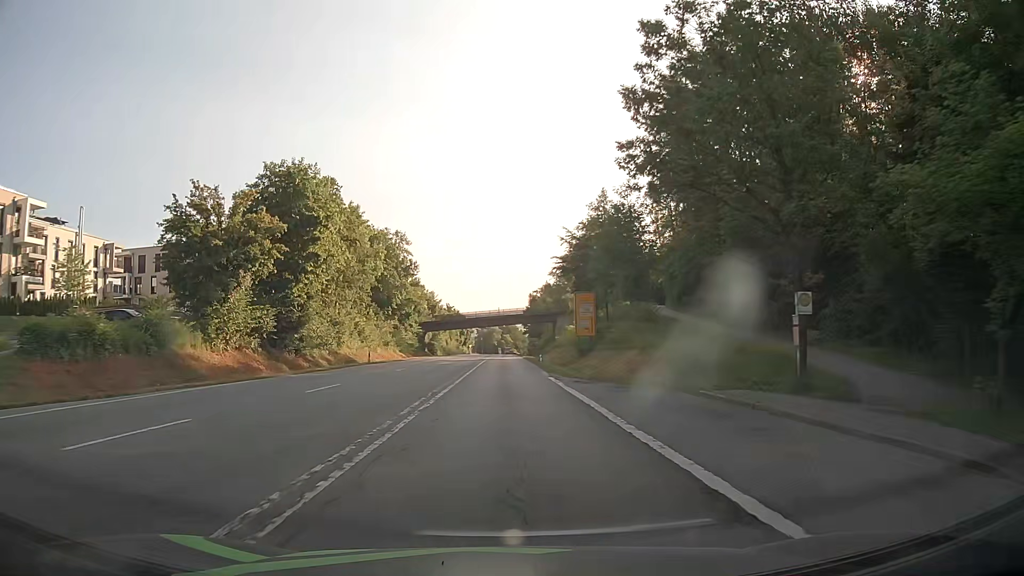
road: secondary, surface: asphalt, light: Day
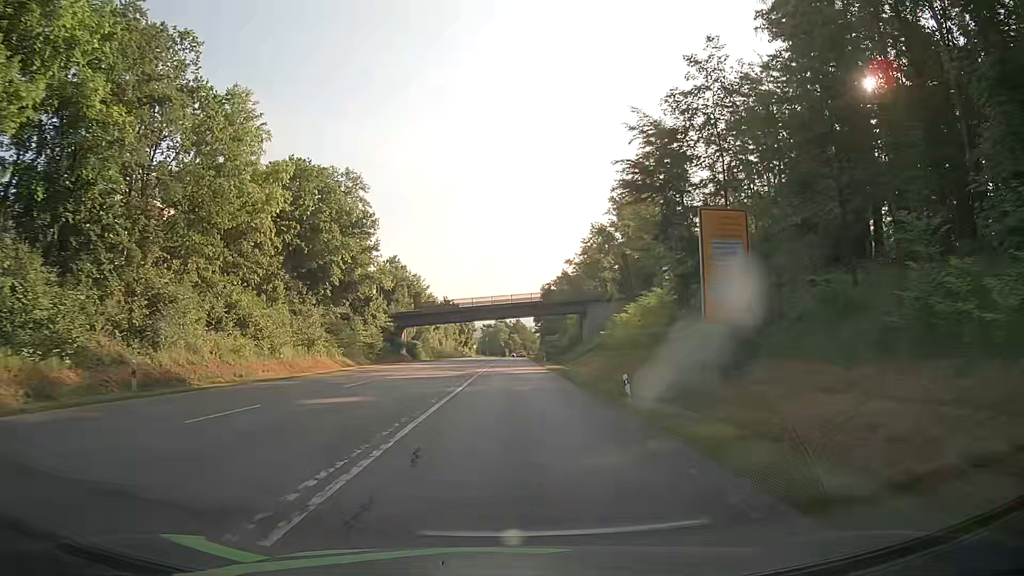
(-0.2, +36.1) m; 0°
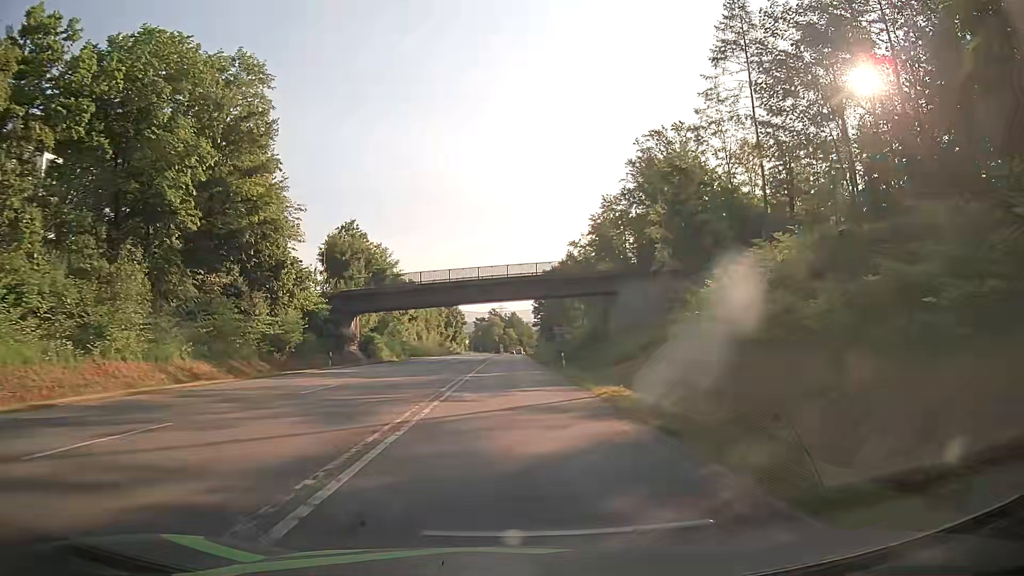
(0.0, +27.4) m; 0°
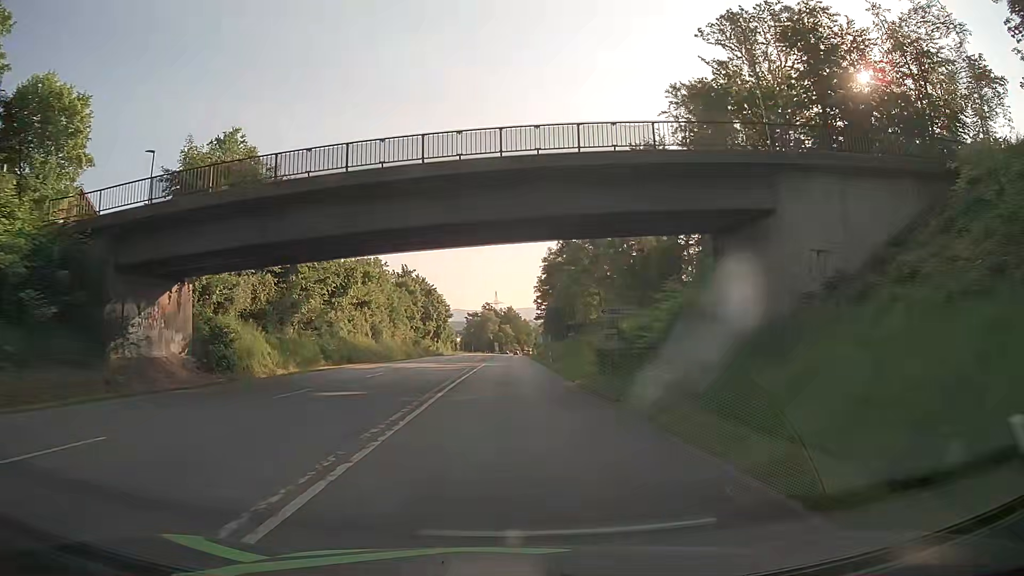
(+0.1, +36.4) m; 0°
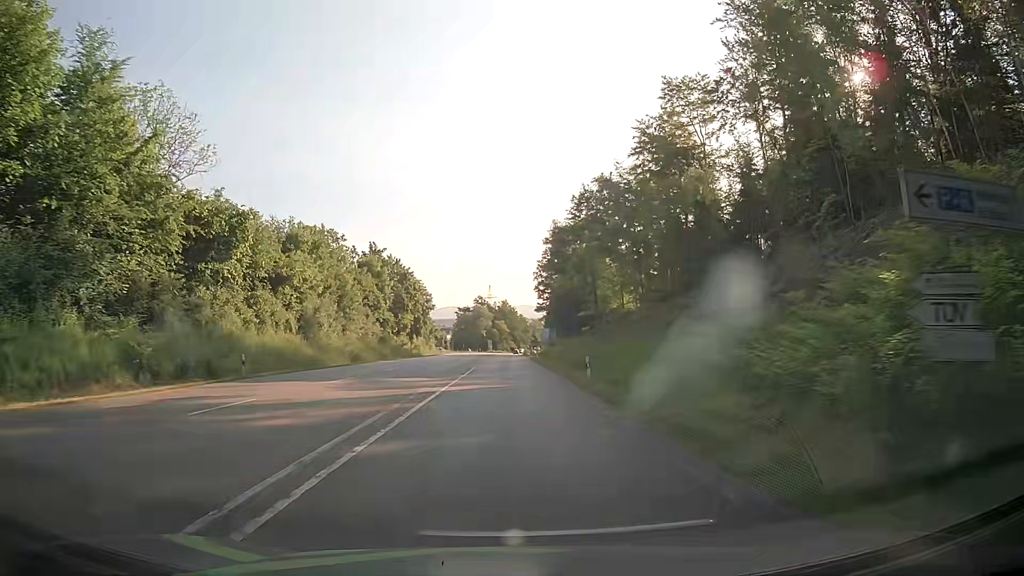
(+0.1, +27.1) m; 0°
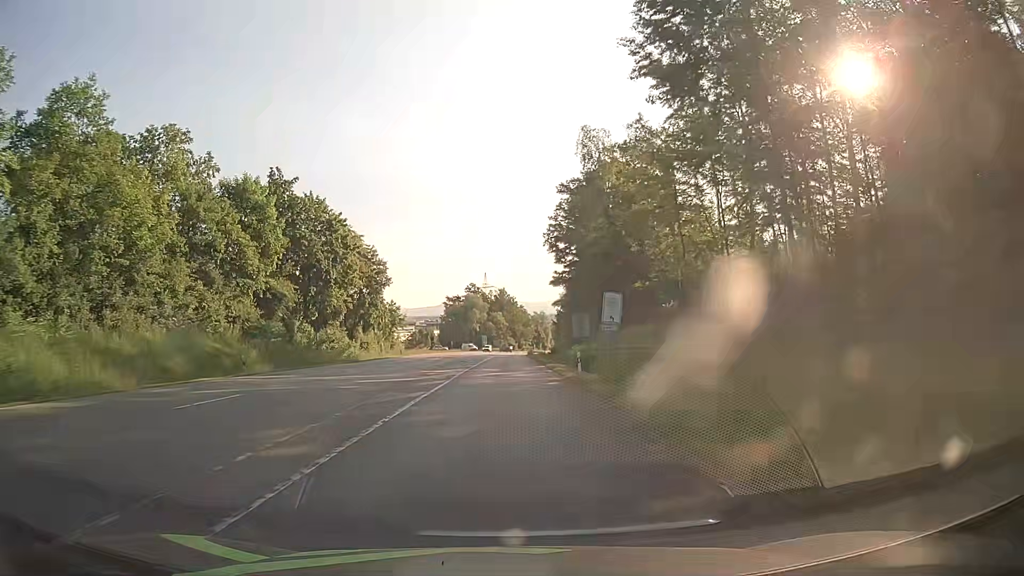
(+0.6, +45.2) m; +1°
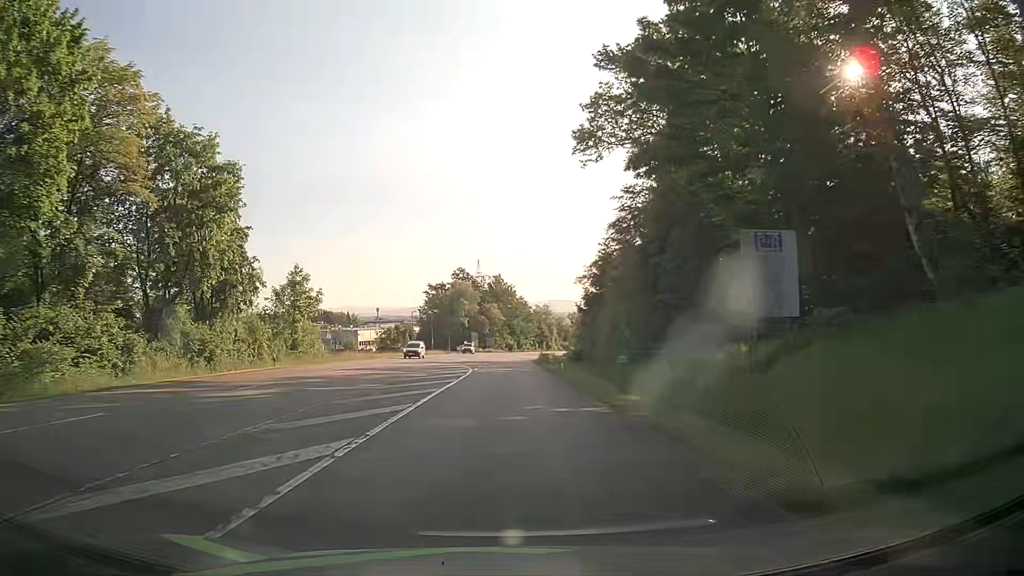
(-0.1, +45.2) m; 0°
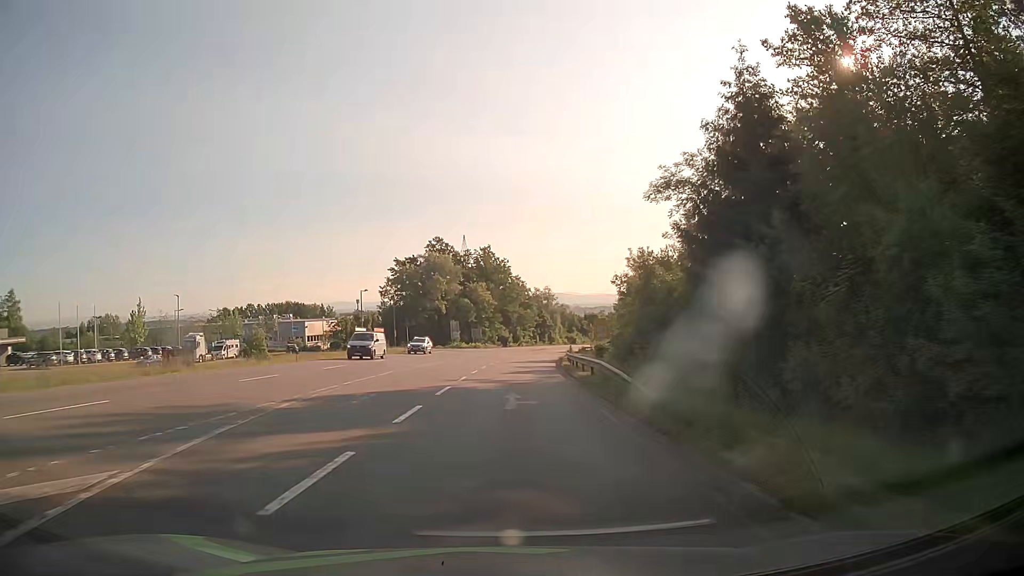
(+0.4, +45.2) m; +1°
(0, +10) (0, +20) (+1, +30) (+1, +40) (+2, +50) (+2, +60) (+3, +70) (+4, +80) (+5, +90) (+7, +100) m
